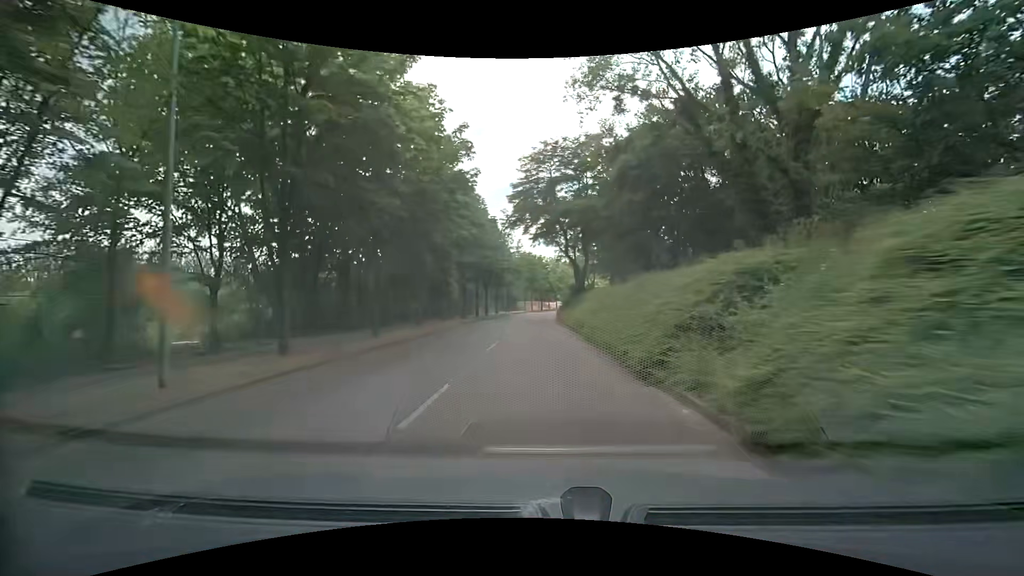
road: tertiary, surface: asphalt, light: Day
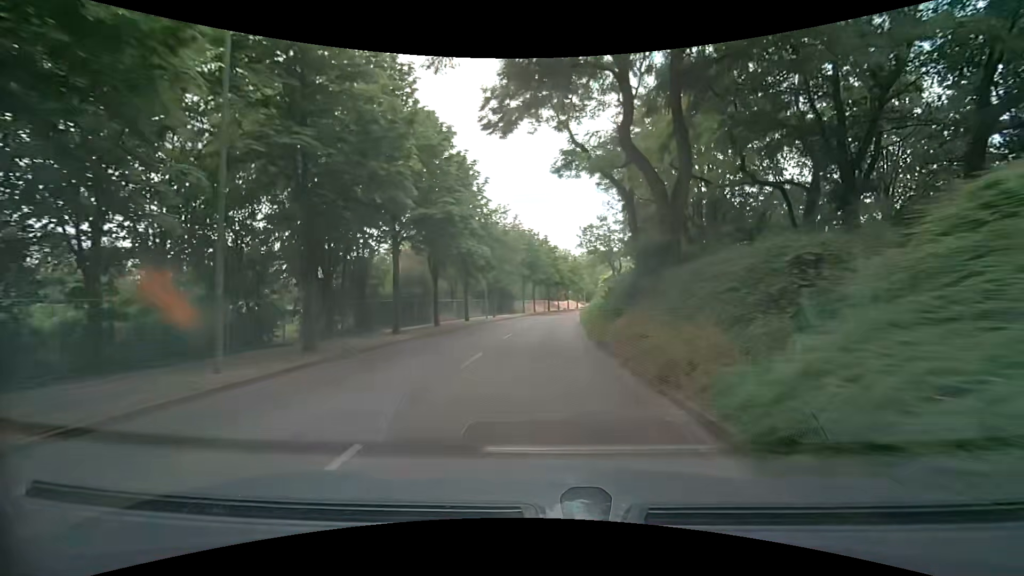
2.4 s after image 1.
(-0.2, +30.6) m; 0°
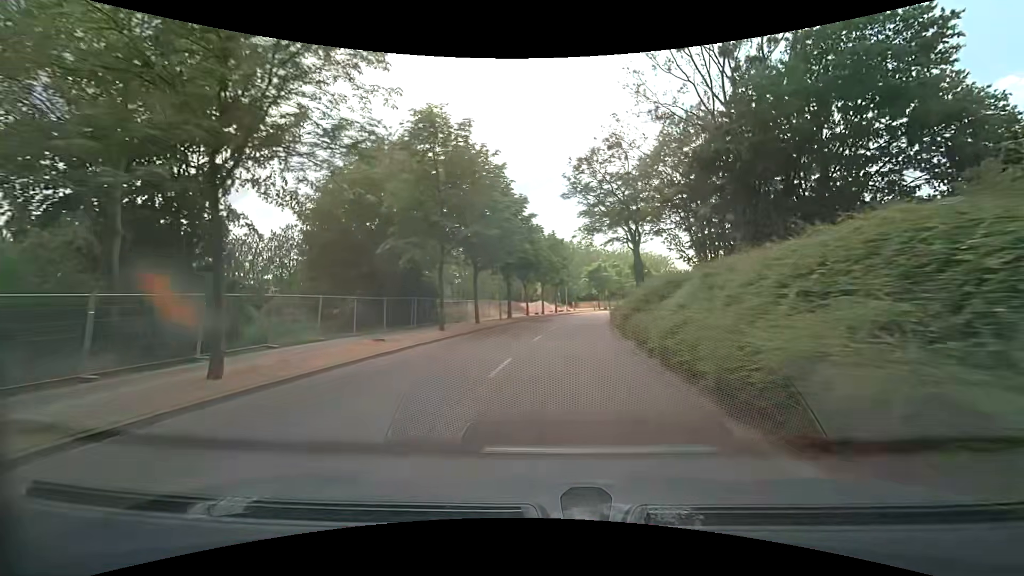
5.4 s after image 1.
(+0.3, +37.2) m; +3°
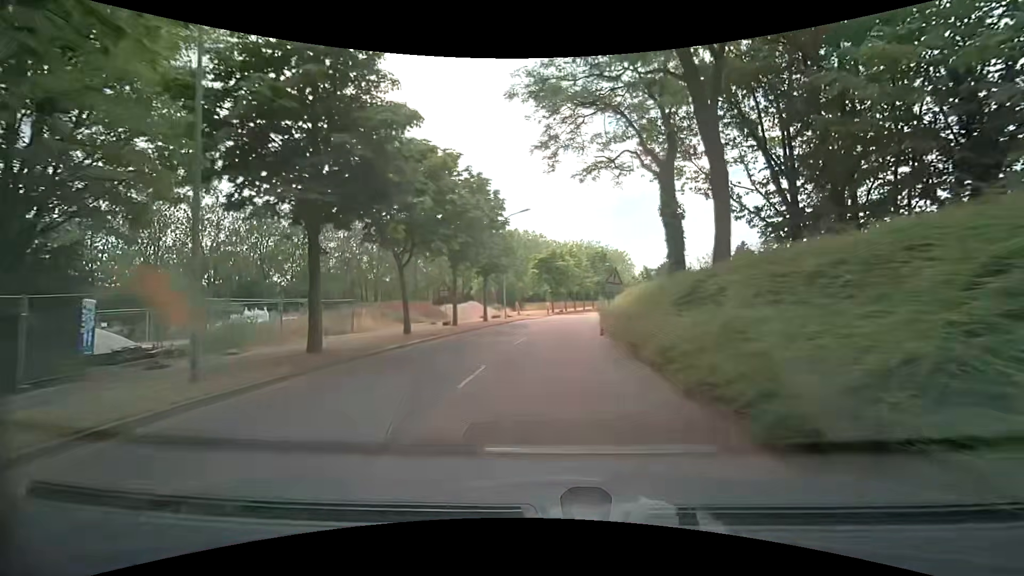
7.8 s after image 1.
(+1.8, +27.7) m; +6°
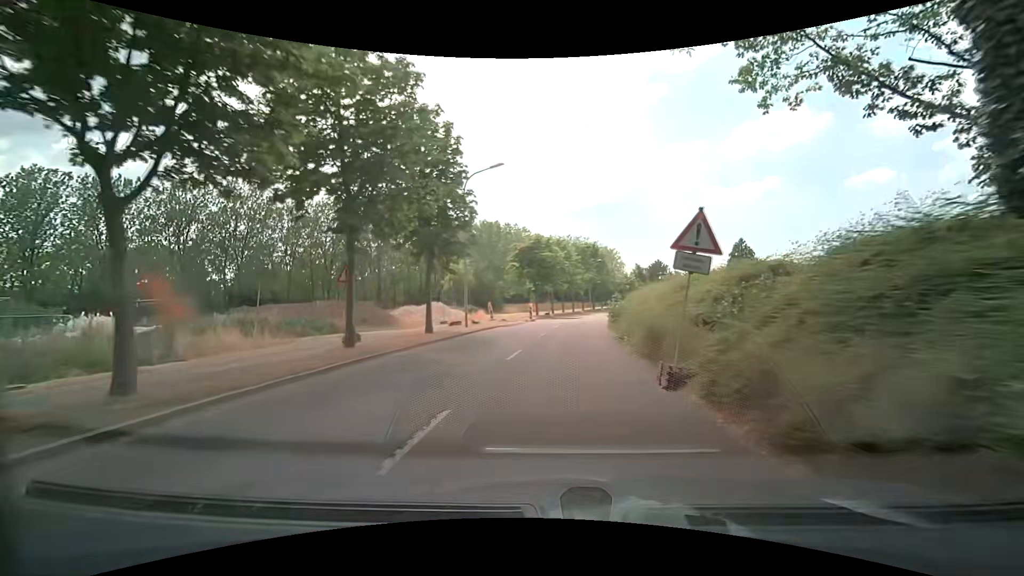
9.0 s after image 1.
(+0.3, +13.6) m; +2°
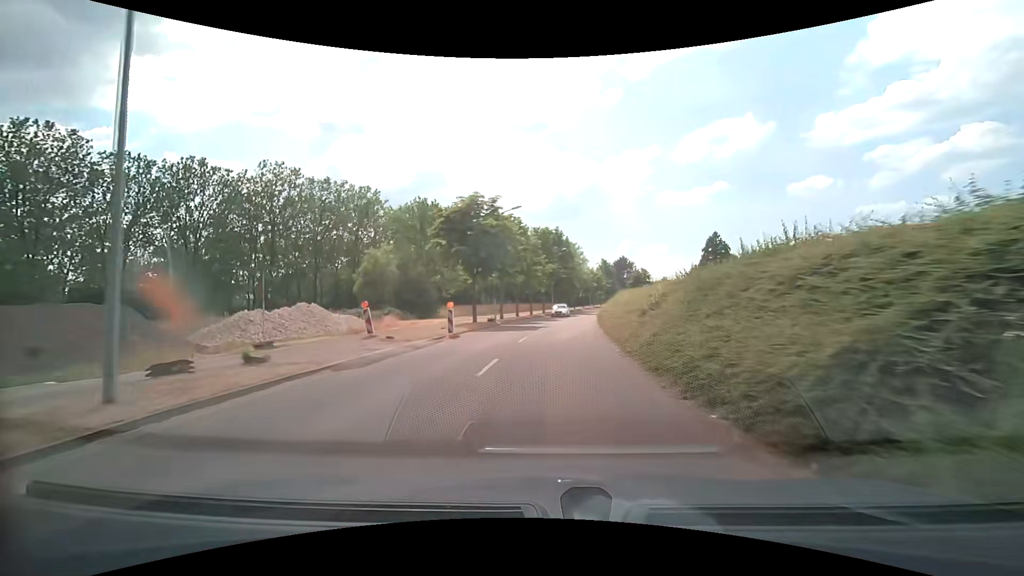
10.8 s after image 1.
(+0.9, +20.7) m; +5°
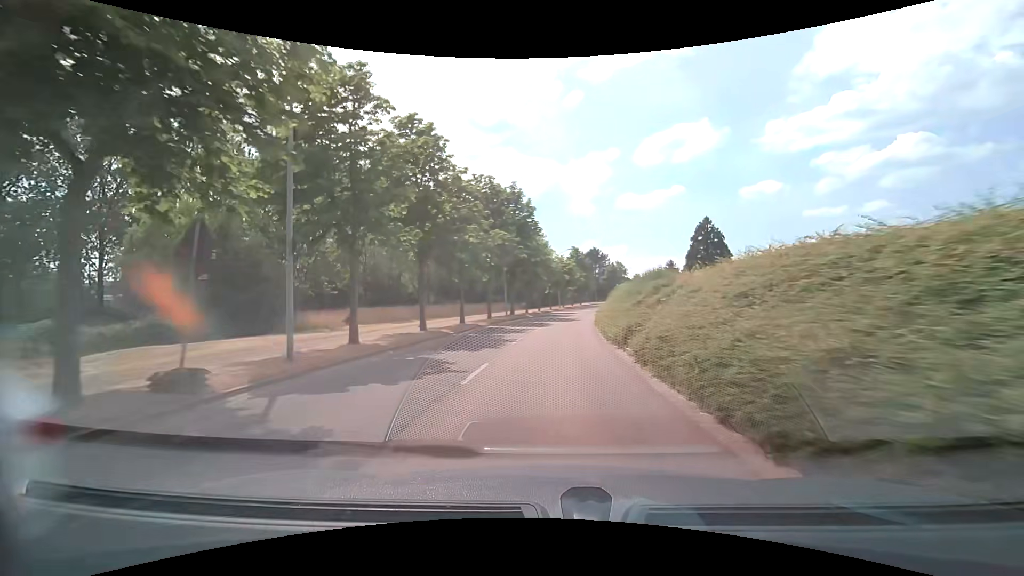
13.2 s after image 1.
(+1.0, +27.6) m; +4°
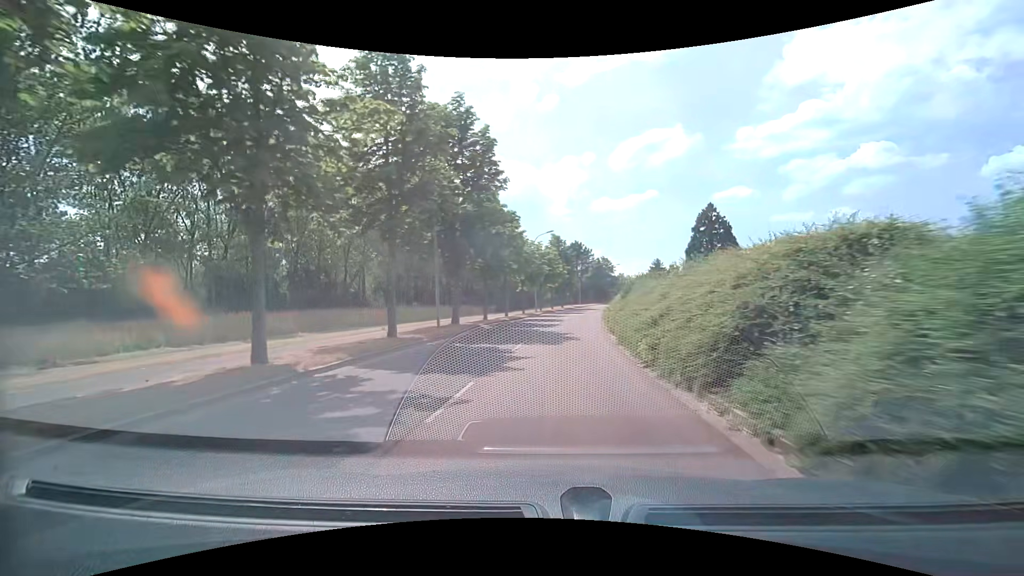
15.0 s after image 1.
(+0.4, +20.6) m; +3°
(0, +10) (+1, +20) (+1, +30) (+2, +40) (+4, +50) (+5, +60) (+7, +70) (+9, +79) (+12, +89) (+14, +99) m
